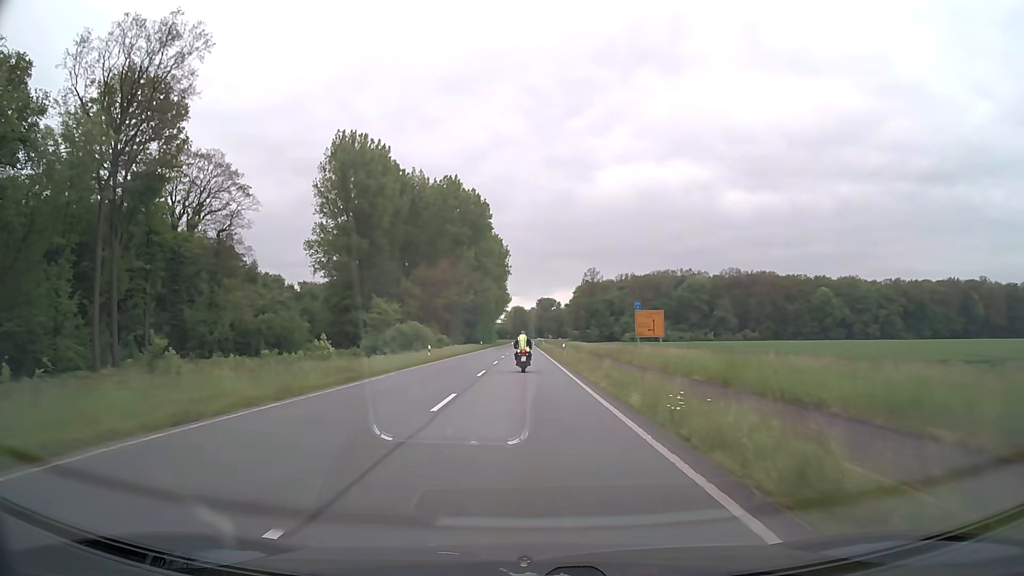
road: primary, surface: asphalt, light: Day
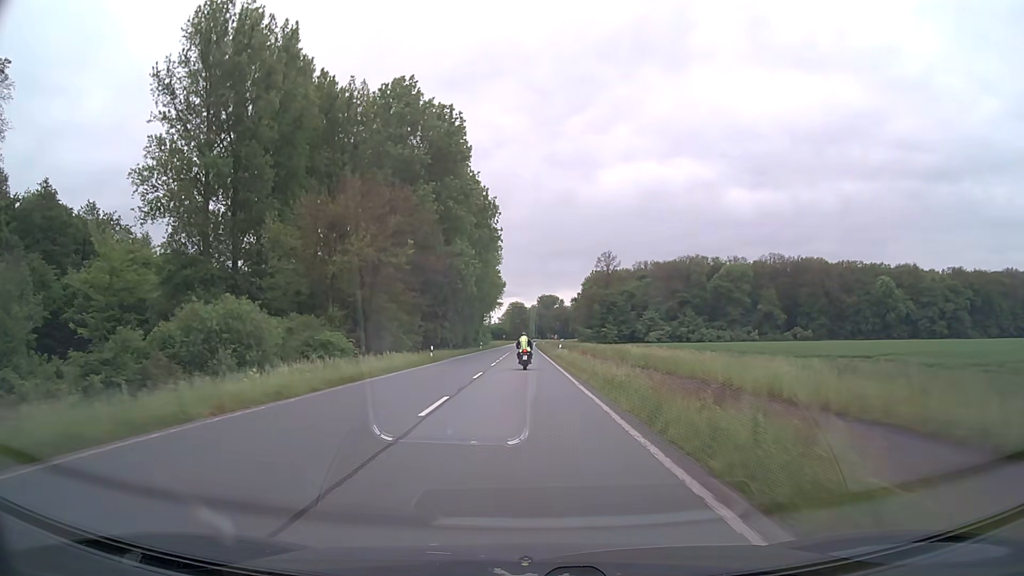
(-0.1, +48.6) m; 0°
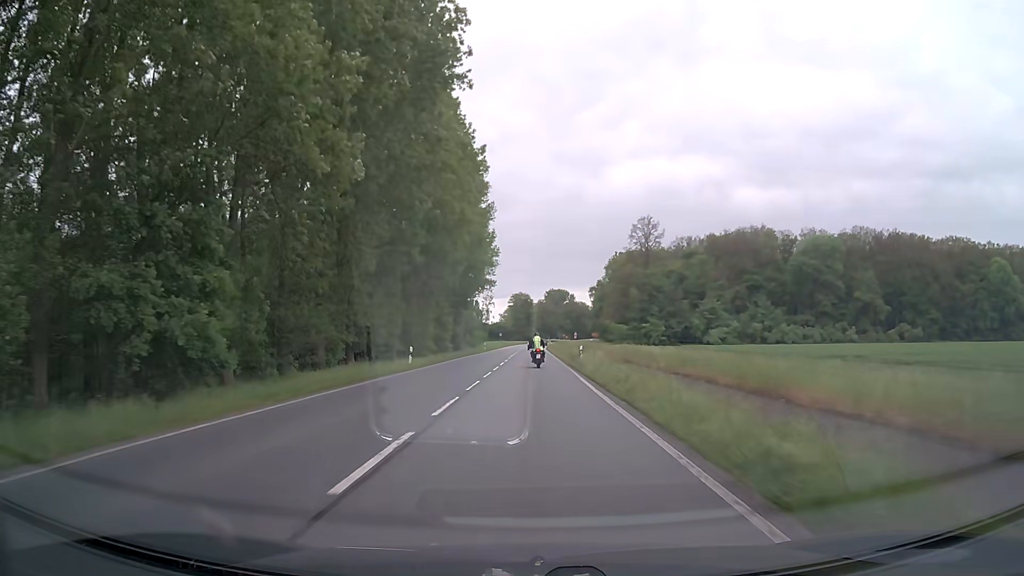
(+0.1, +59.8) m; 0°
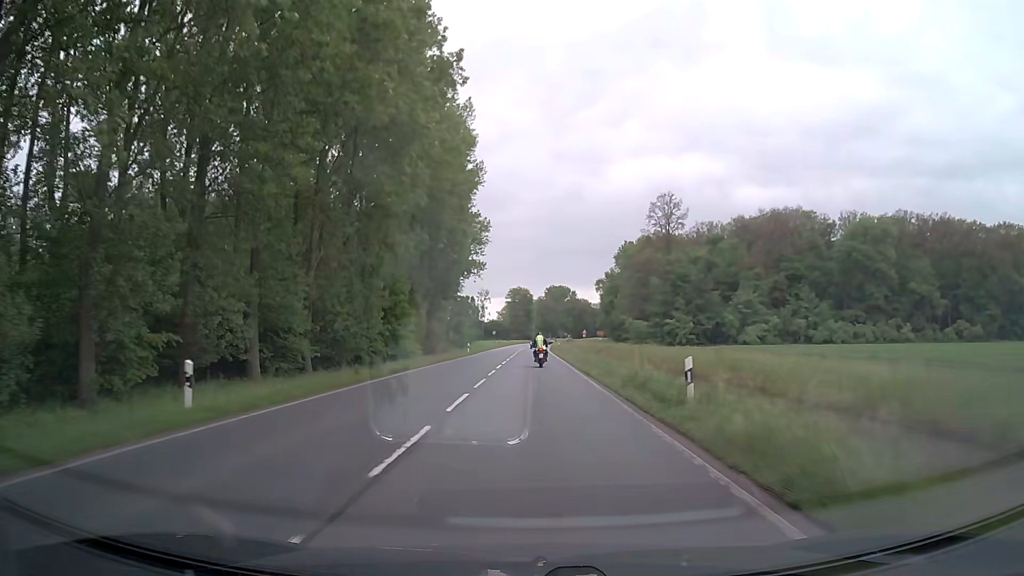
(+0.1, +23.2) m; 0°
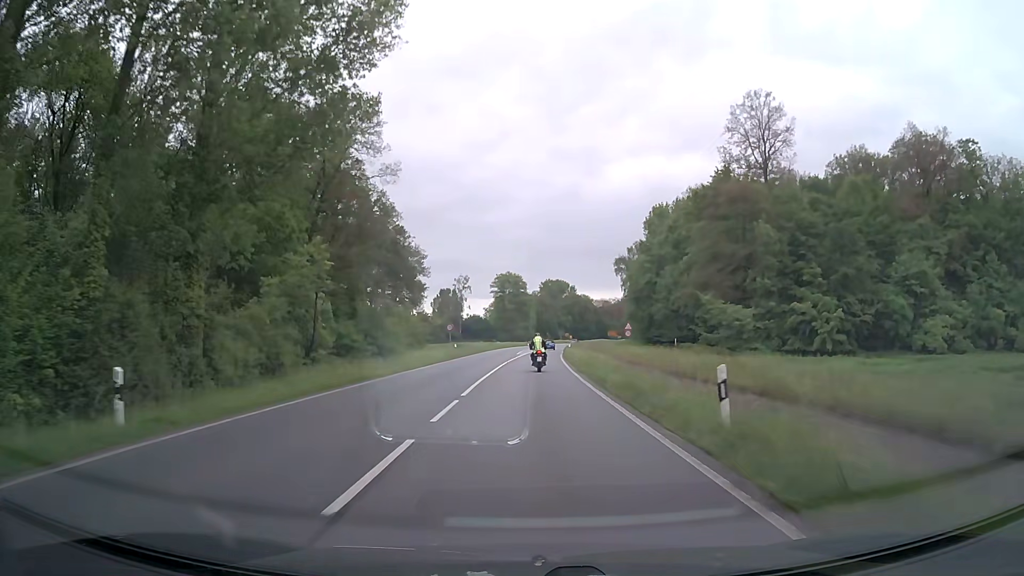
(+0.1, +55.4) m; 0°
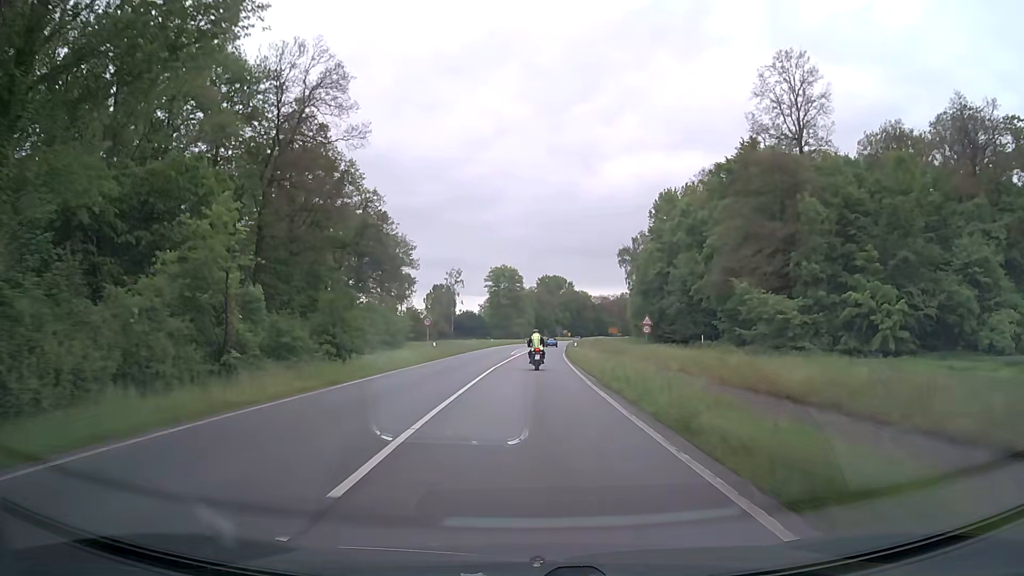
(+0.1, +10.7) m; +1°
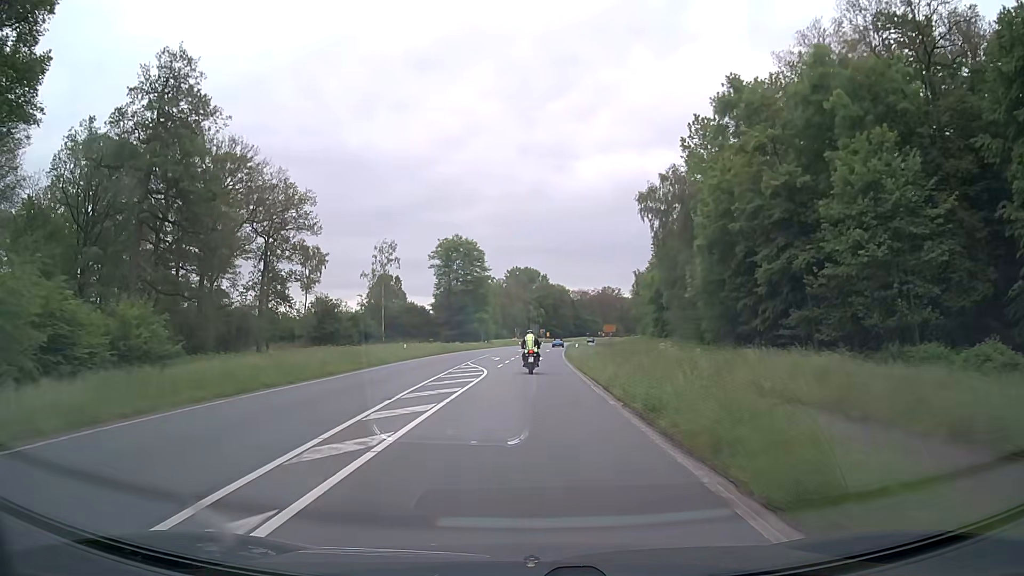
(+1.0, +51.6) m; +3°
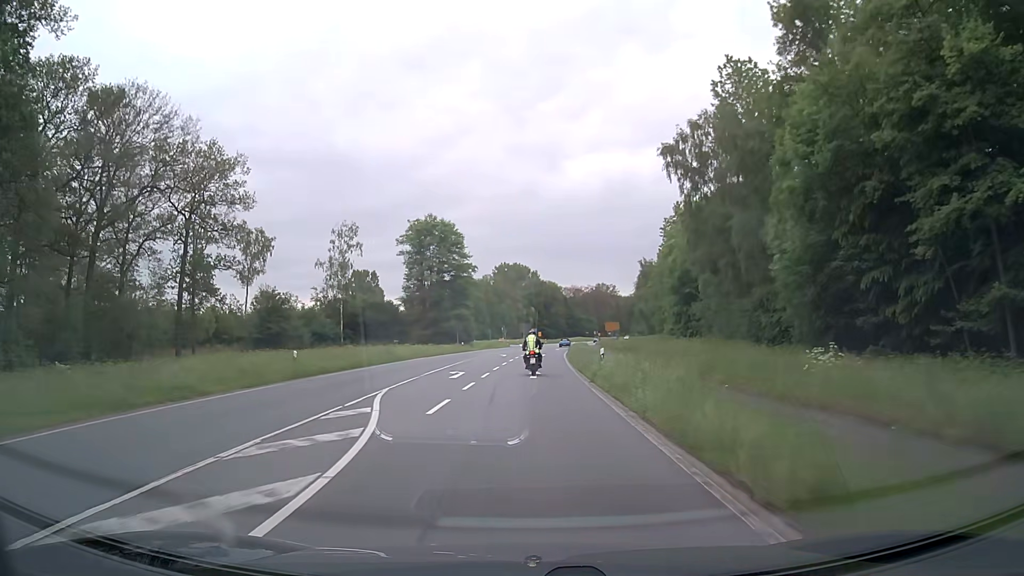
(+0.1, +20.2) m; +1°
(0, +10) (0, +20) (0, +30) (+1, +40) (+1, +50) (+2, +60) (+2, +70) (+3, +80) (+4, +90) (+5, +100) m
